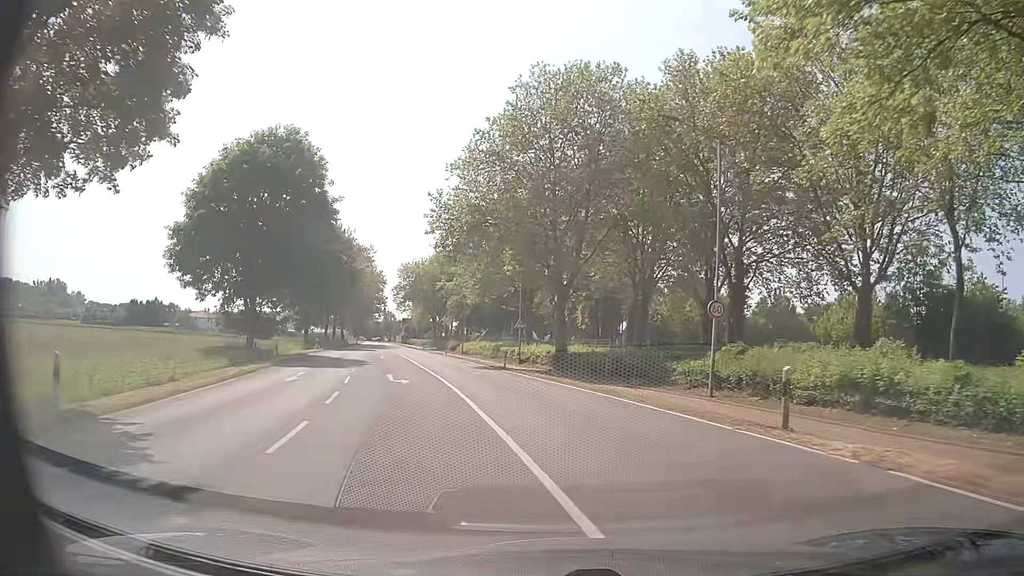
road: secondary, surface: asphalt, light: Day
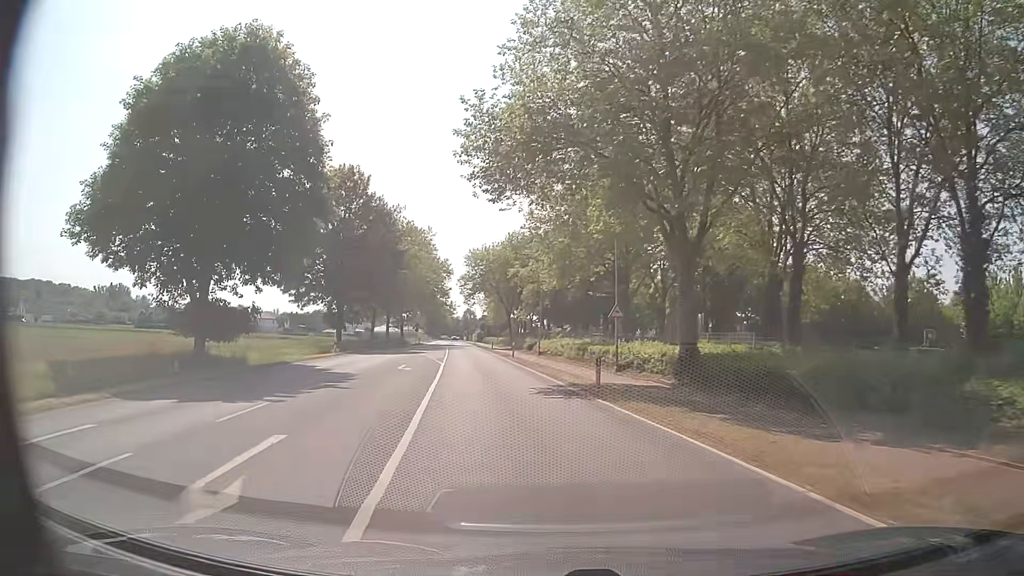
(-0.9, +16.6) m; -7°
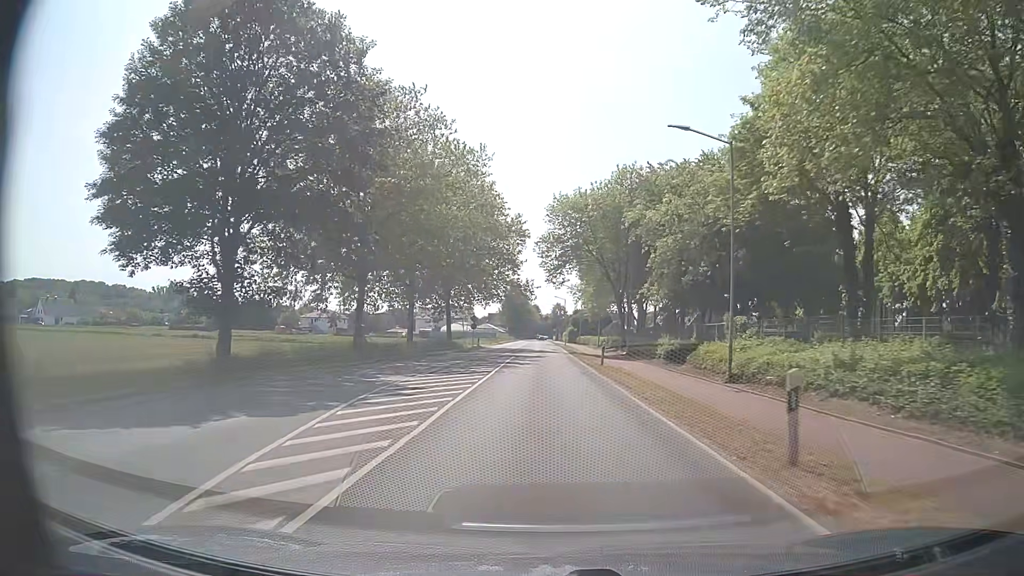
(-3.7, +37.0) m; -8°
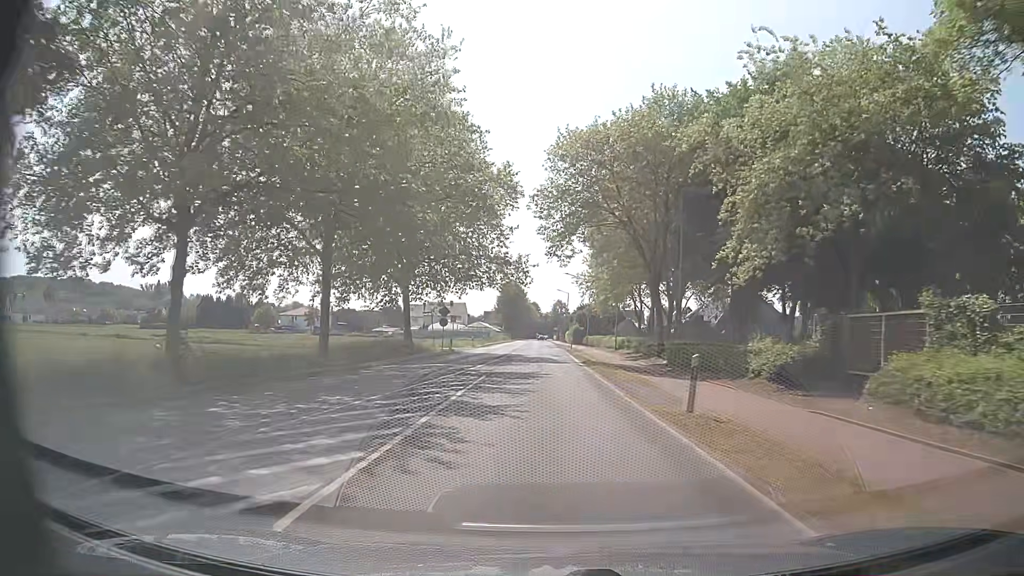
(-0.1, +19.3) m; 0°
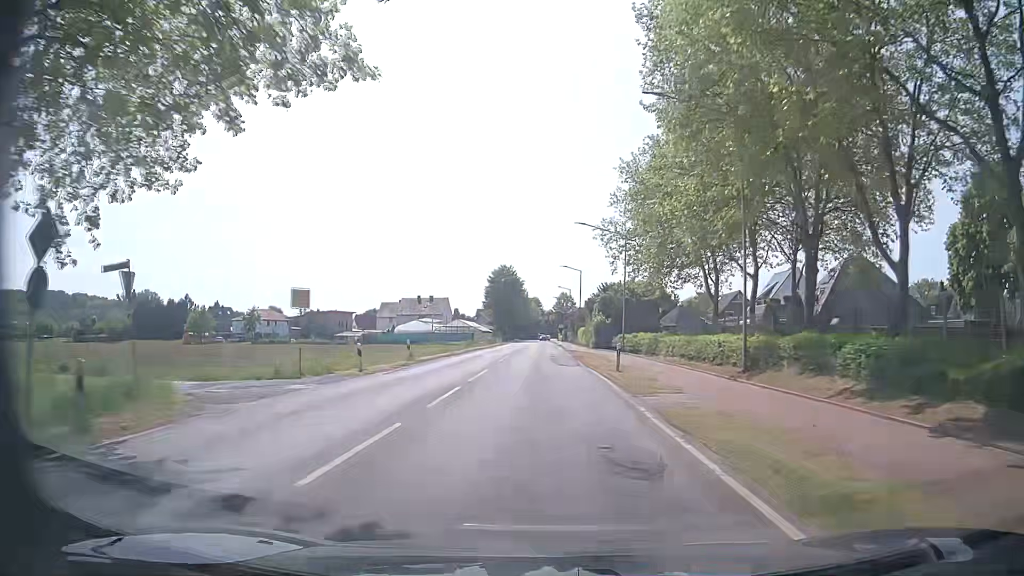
(0.0, +38.9) m; 0°
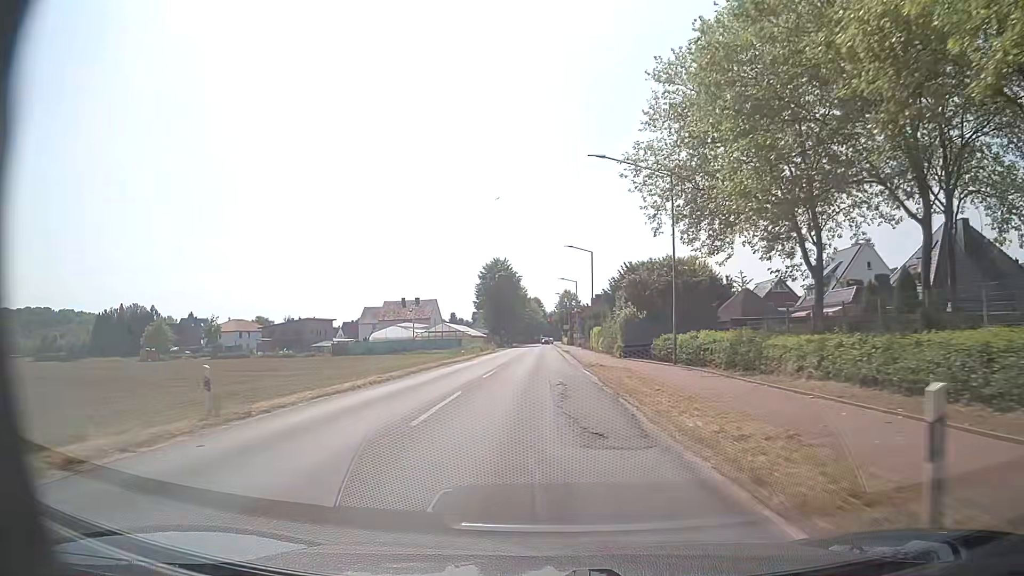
(+0.1, +19.4) m; 0°
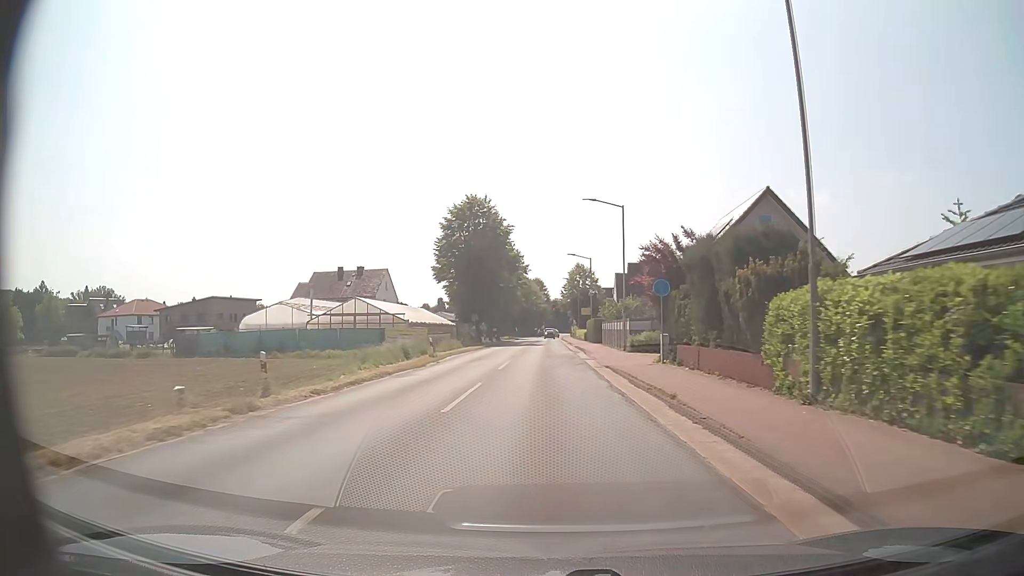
(-0.7, +47.3) m; 0°
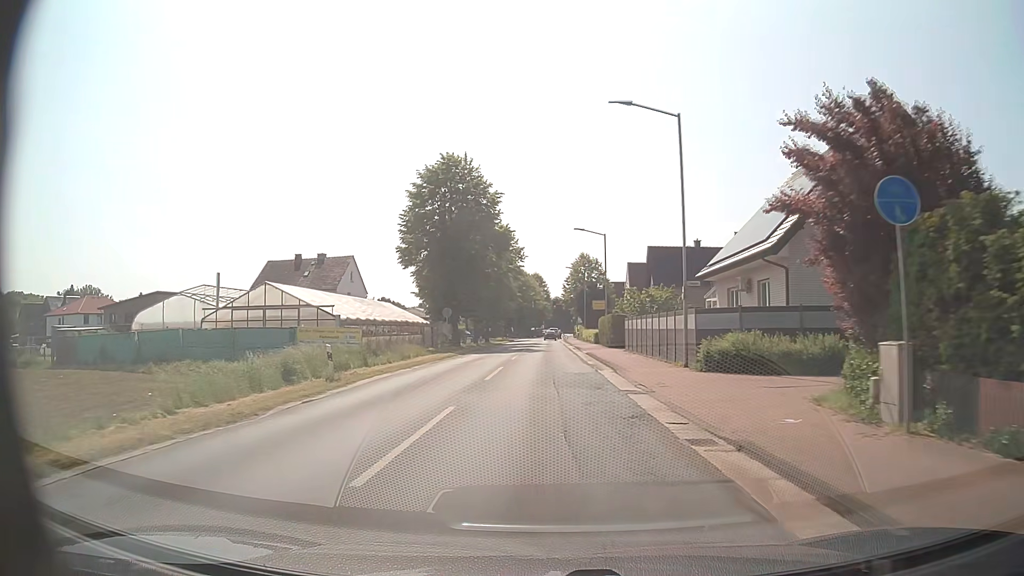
(0.0, +17.0) m; 0°
(0, +10) (0, +20) (0, +30) (0, +40) (0, +50) (0, +60) (0, +70) (0, +80) (0, +90) (0, +100) m
